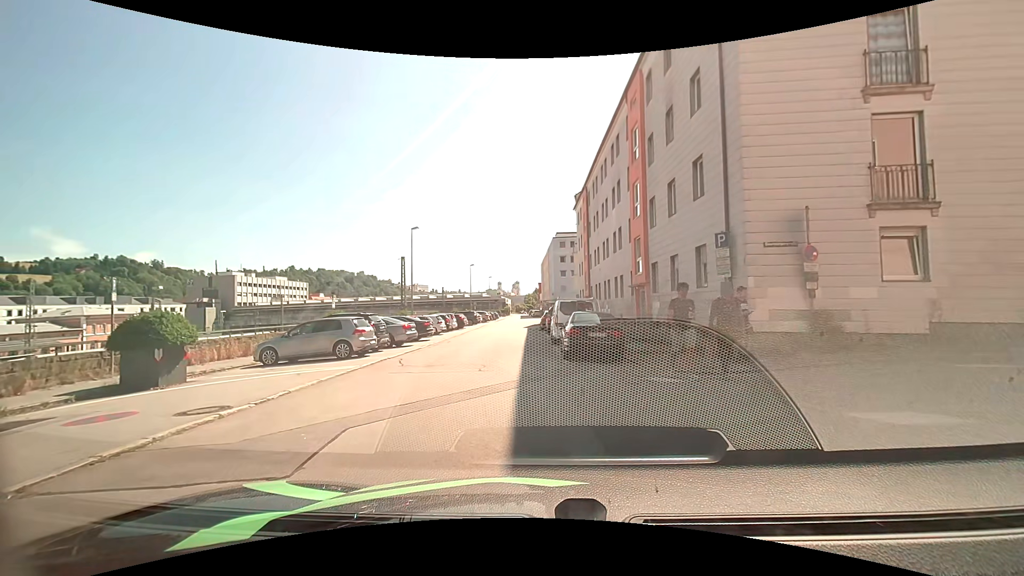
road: residential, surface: asphalt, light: Day
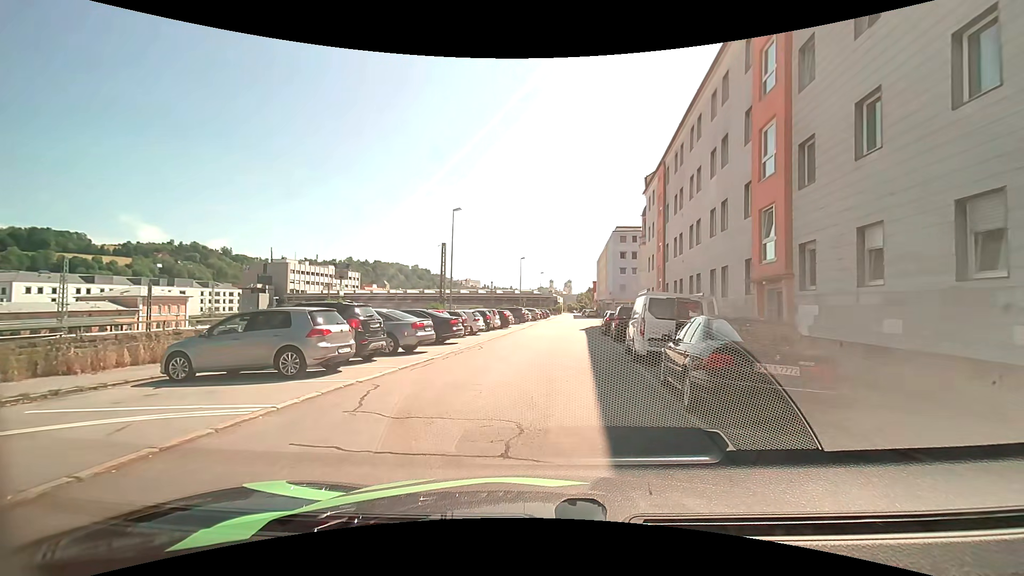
(-0.2, +7.4) m; -5°
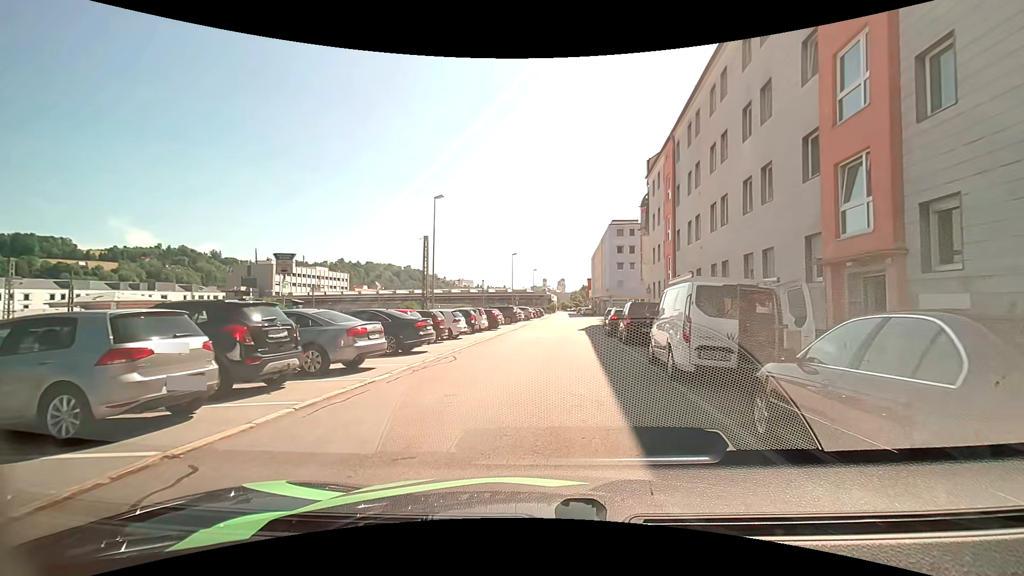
(0.0, +4.8) m; +2°
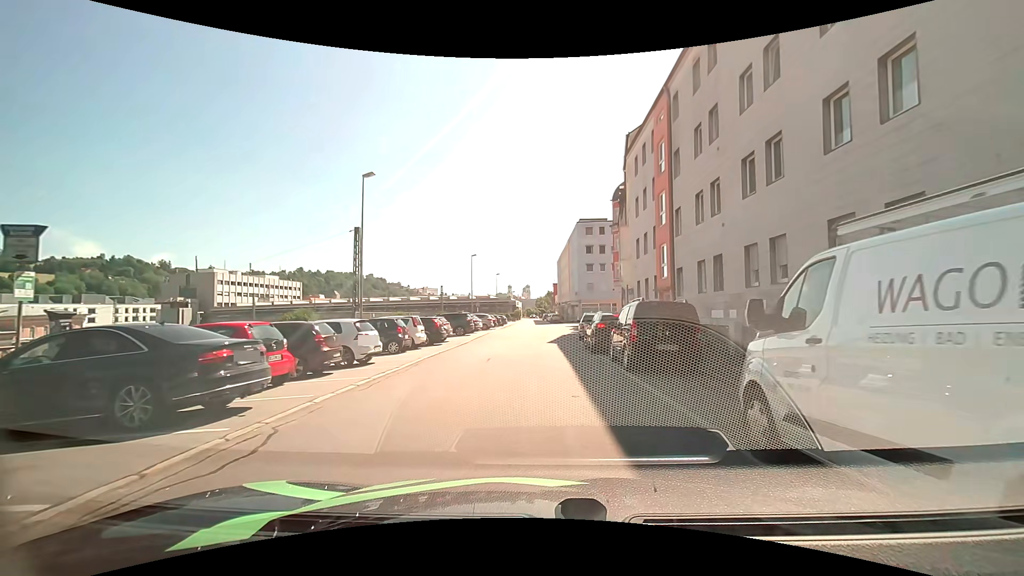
(+0.2, +8.2) m; +4°
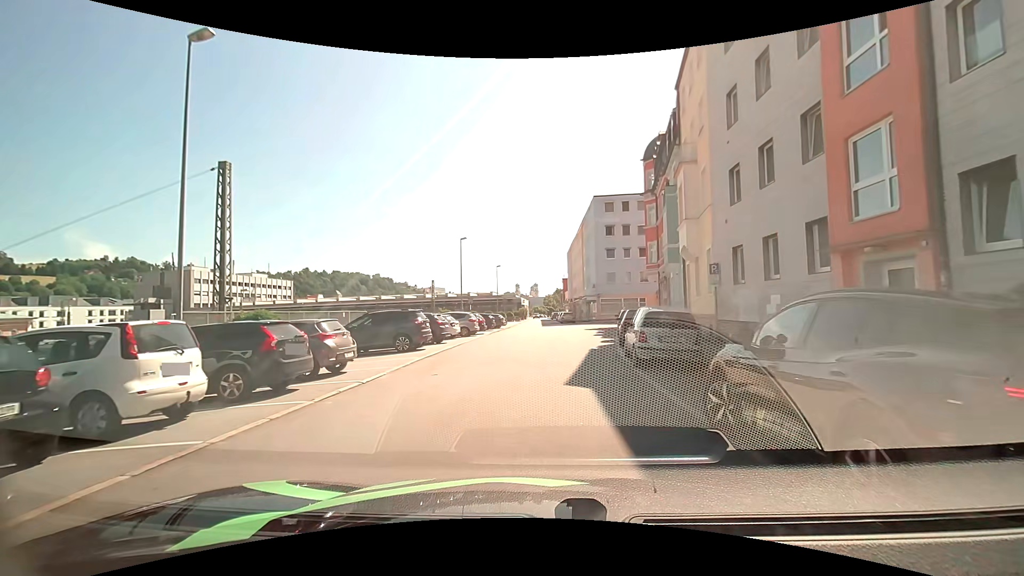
(0.0, +15.8) m; -2°
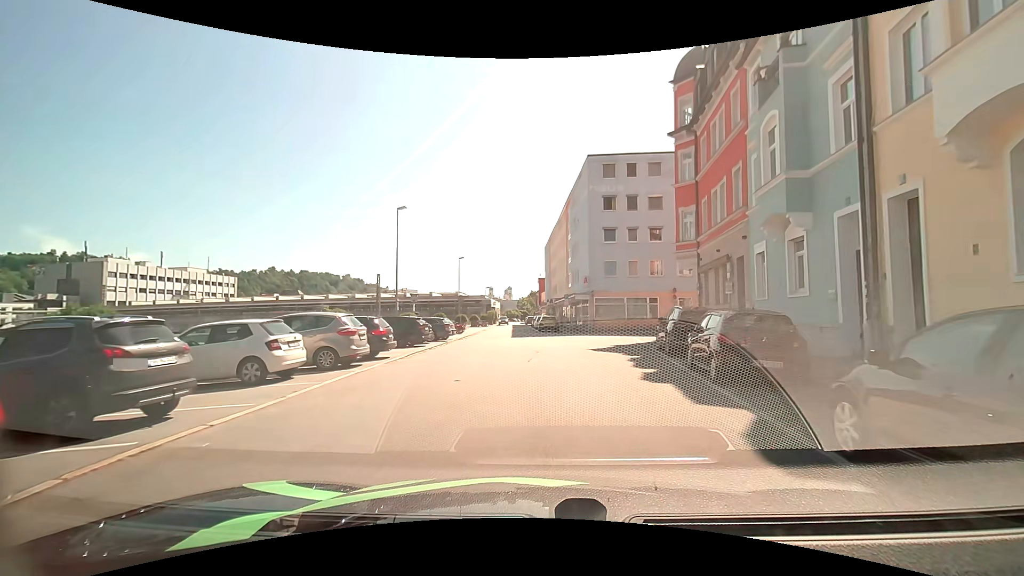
(+0.5, +17.6) m; +4°
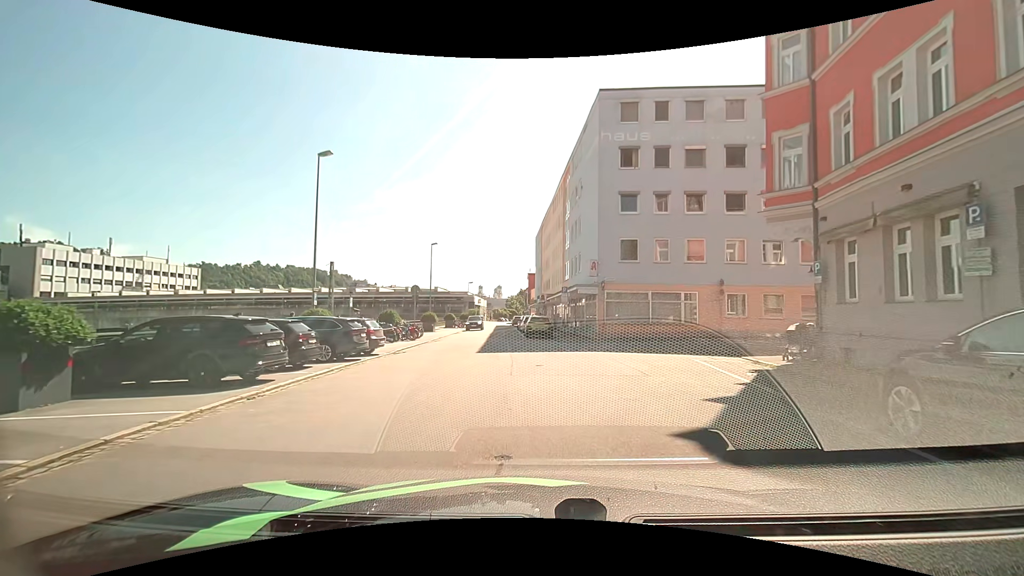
(+0.2, +13.0) m; +2°
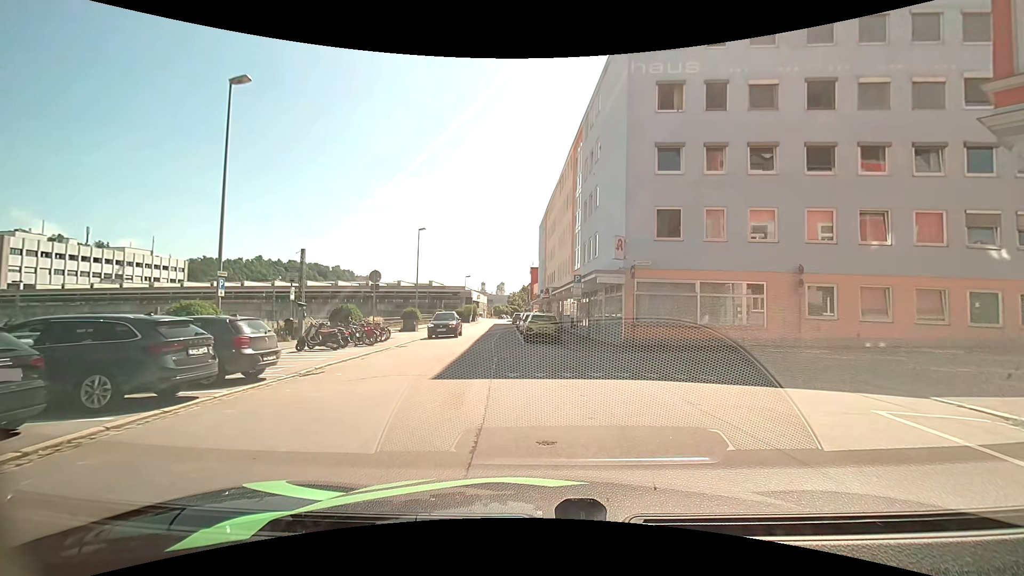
(0.0, +8.2) m; 0°
(0, +10) (-2, +20) (-3, +30) (-4, +40) (-5, +50) (-6, +60) (-7, +70) (-7, +80) (-8, +90) (-9, +100) m
